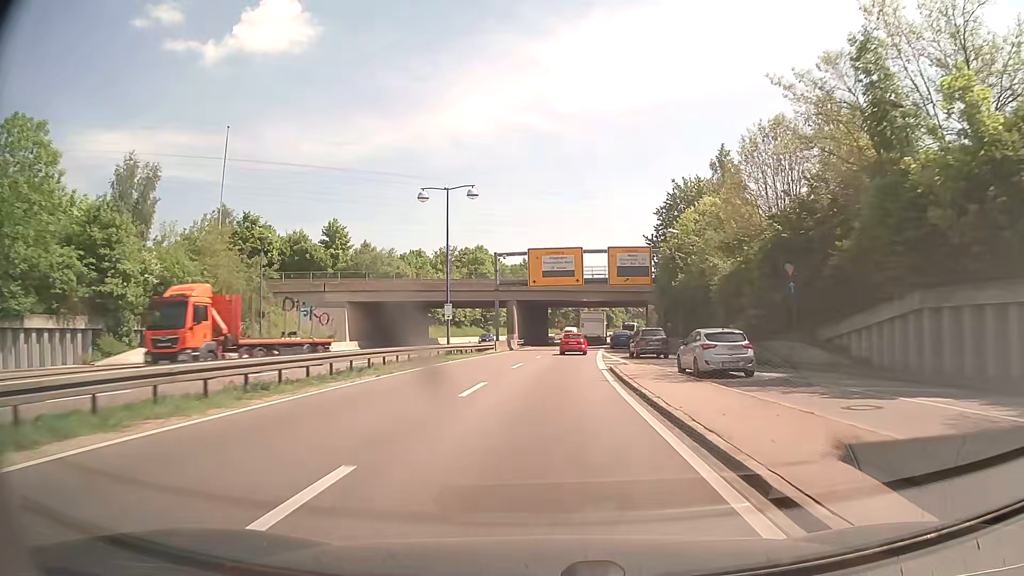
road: trunk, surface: asphalt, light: Day
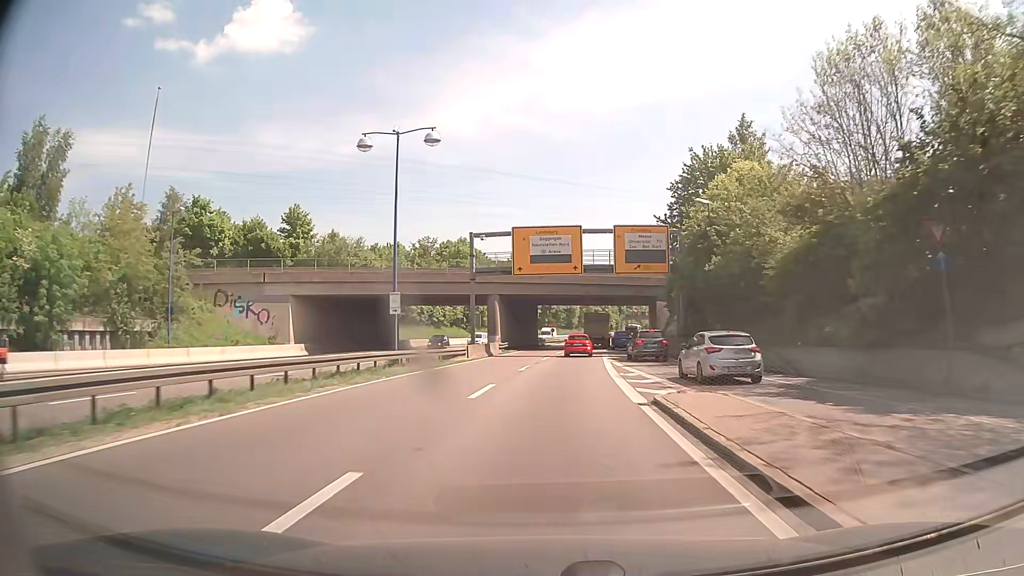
(+0.1, +11.9) m; +1°
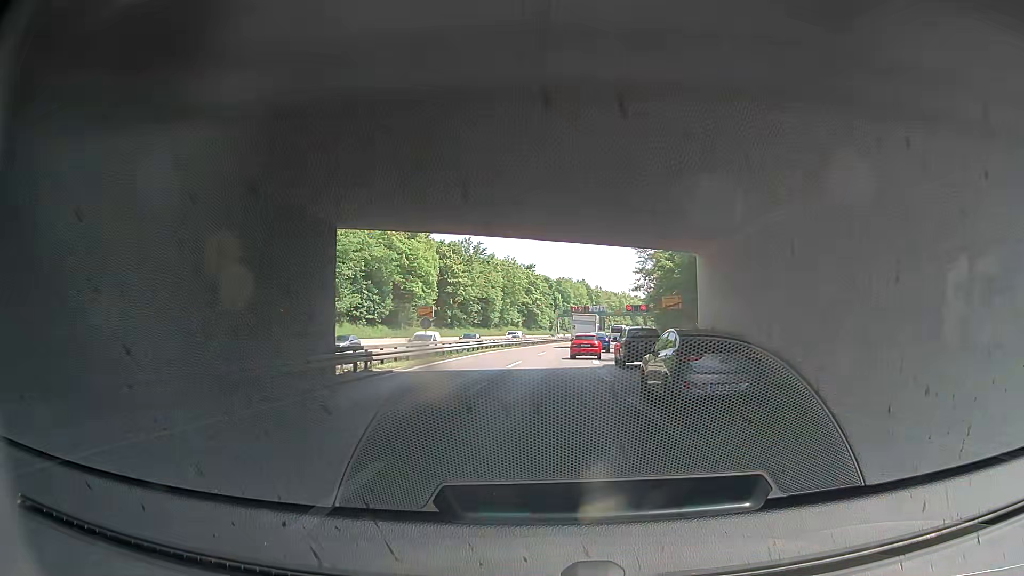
(+3.2, +57.9) m; +6°
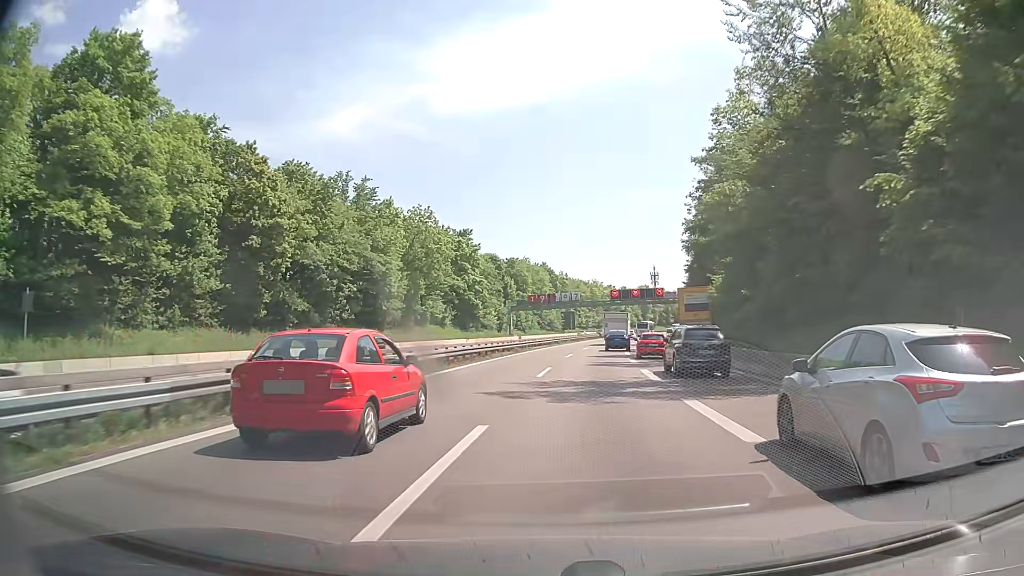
(+2.3, +58.3) m; +4°
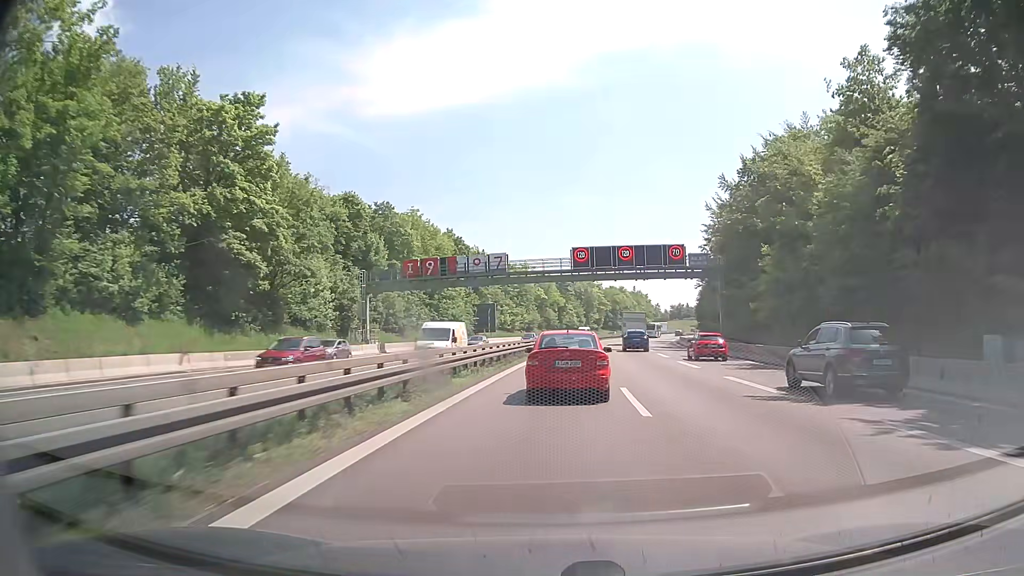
(+2.1, +63.9) m; +6°
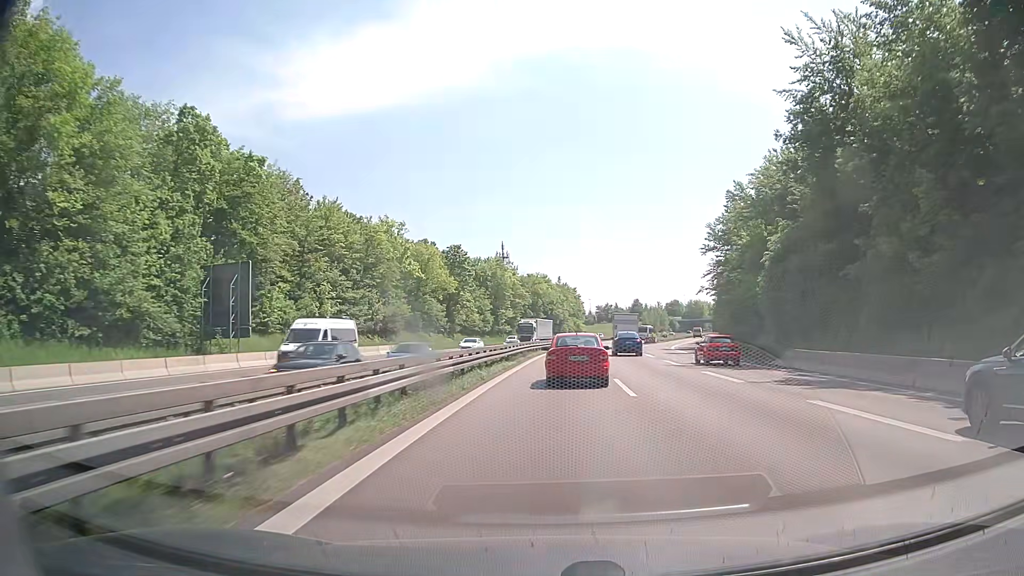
(+4.7, +66.7) m; +7°
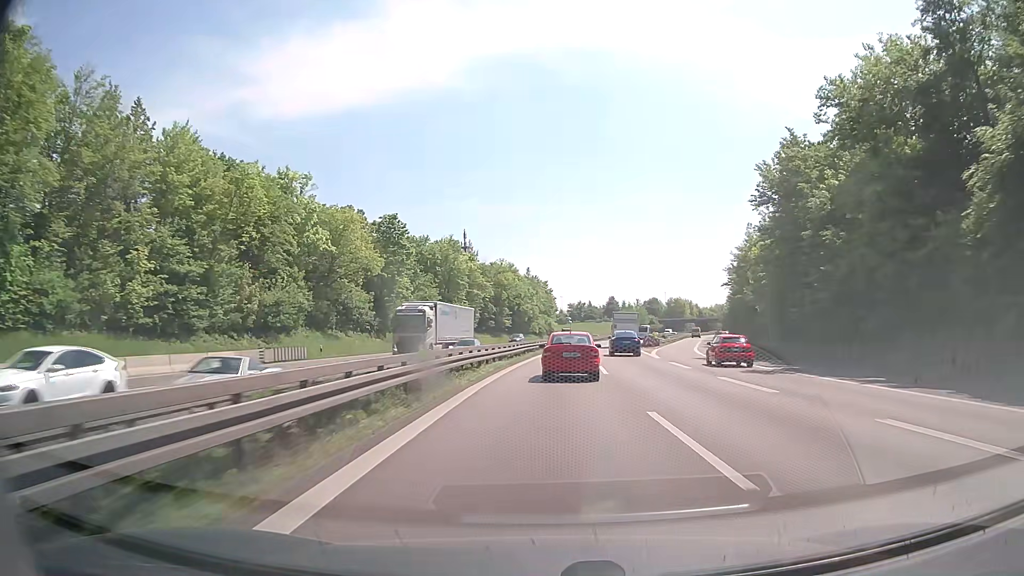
(+0.8, +27.2) m; +3°
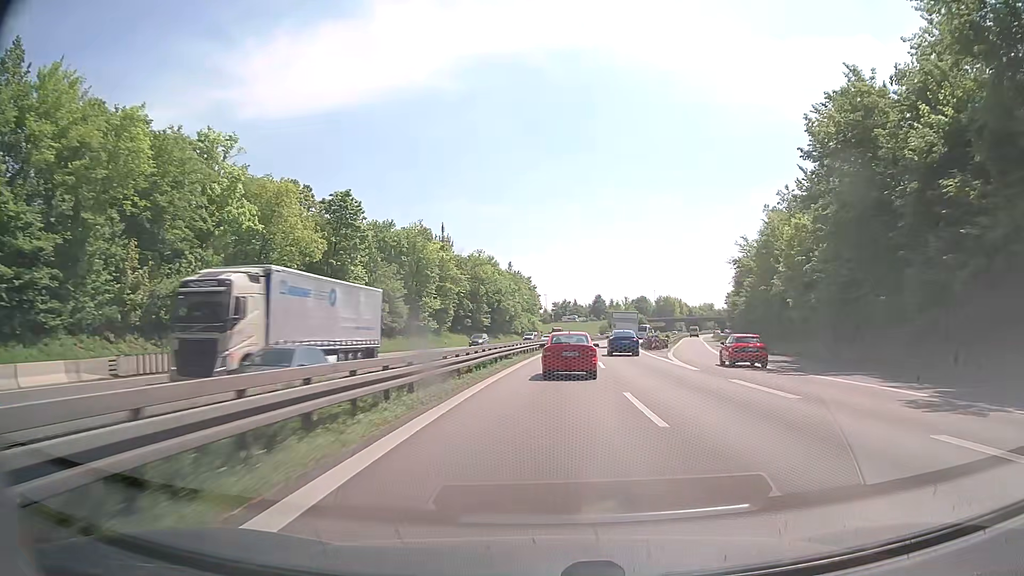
(+0.2, +13.7) m; +1°
(0, +10) (0, +20) (+1, +30) (+1, +40) (+2, +50) (+3, +60) (+4, +70) (+5, +80) (+7, +90) (+8, +100) m
